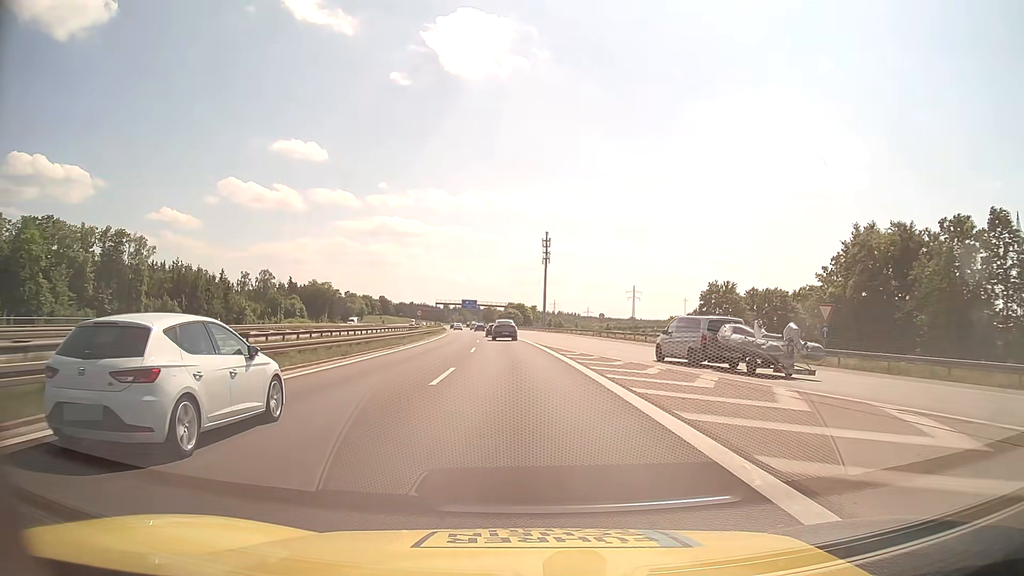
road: motorway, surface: asphalt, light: Day
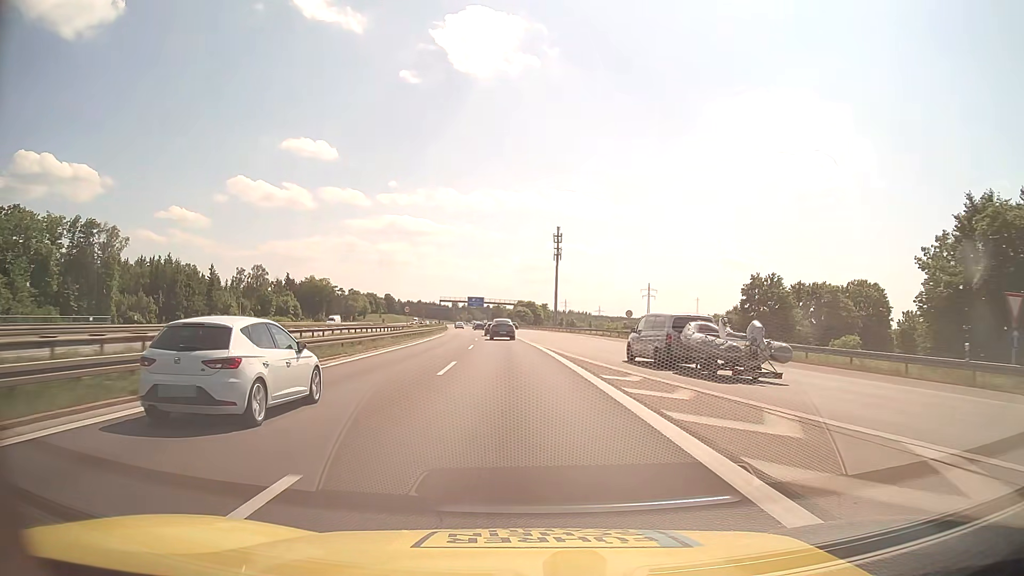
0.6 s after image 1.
(-0.1, +15.1) m; -1°
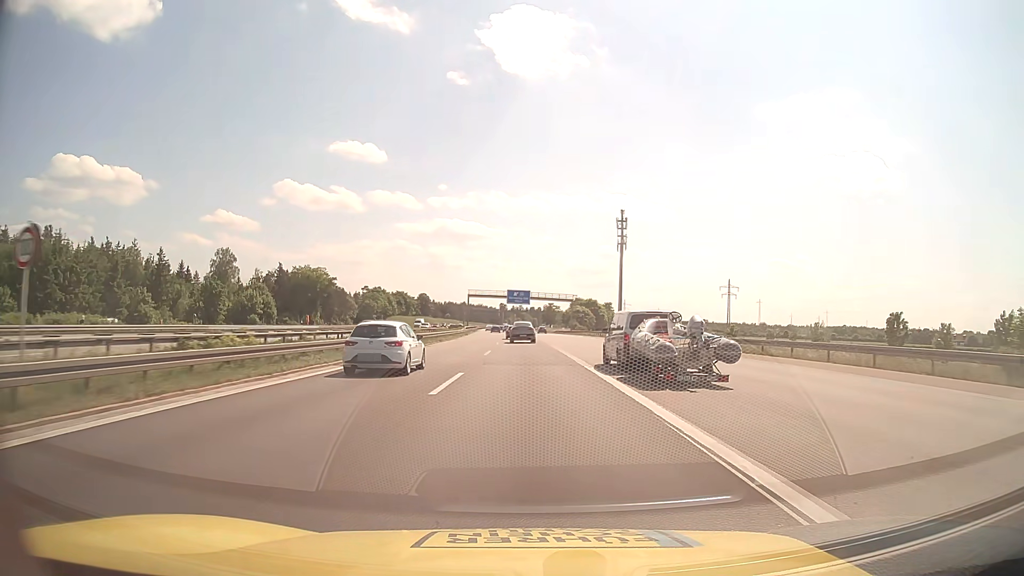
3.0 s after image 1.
(-2.3, +58.9) m; -4°
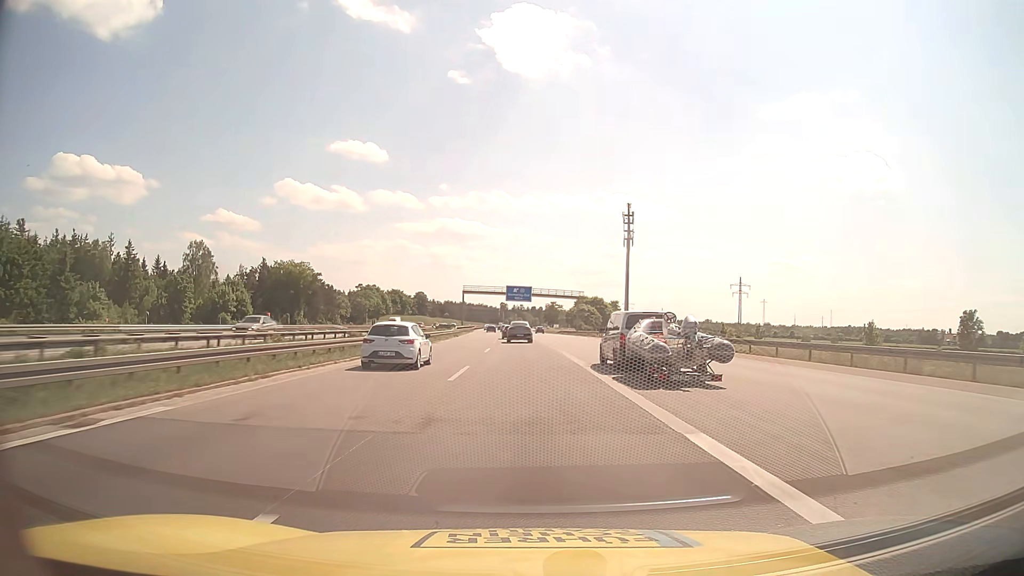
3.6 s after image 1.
(0.0, +14.6) m; 0°
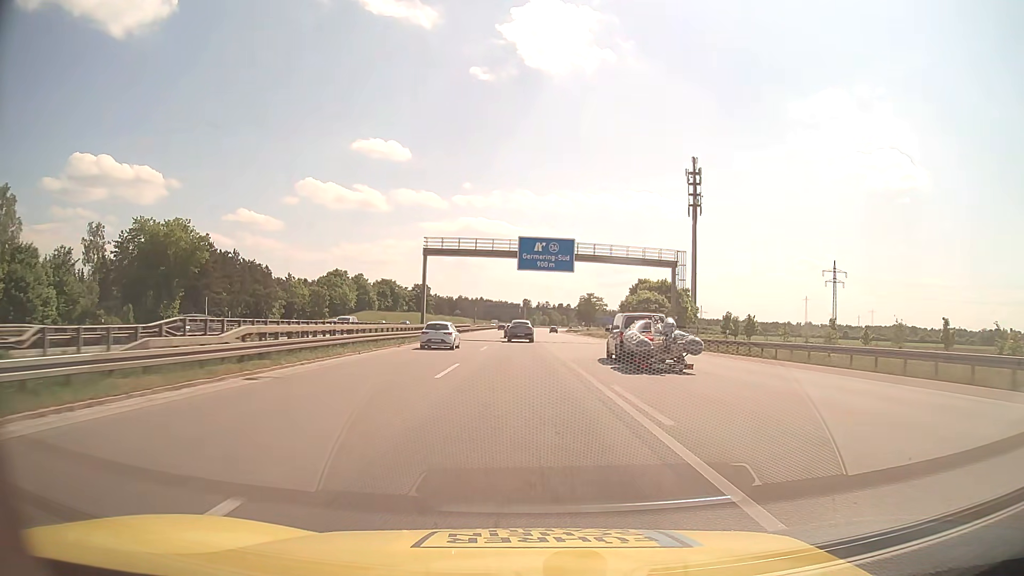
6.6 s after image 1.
(-1.0, +72.0) m; -2°
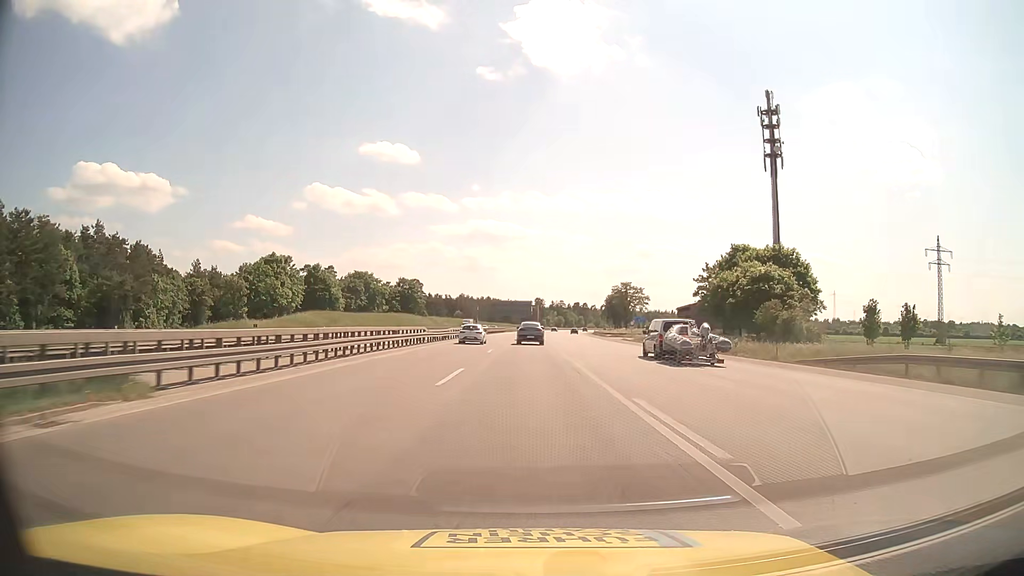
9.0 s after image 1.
(-0.7, +56.1) m; -1°
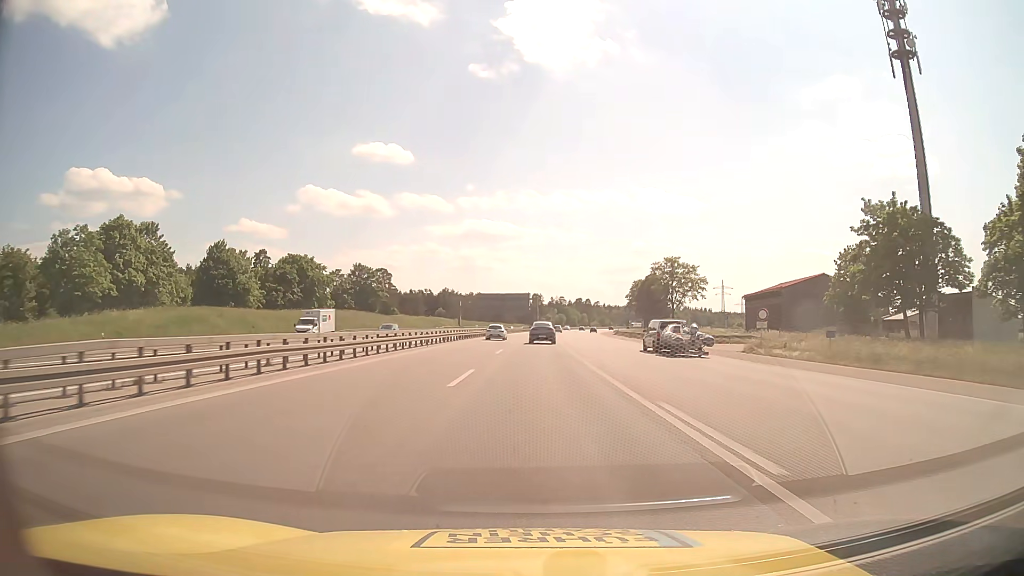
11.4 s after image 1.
(0.0, +54.9) m; 0°
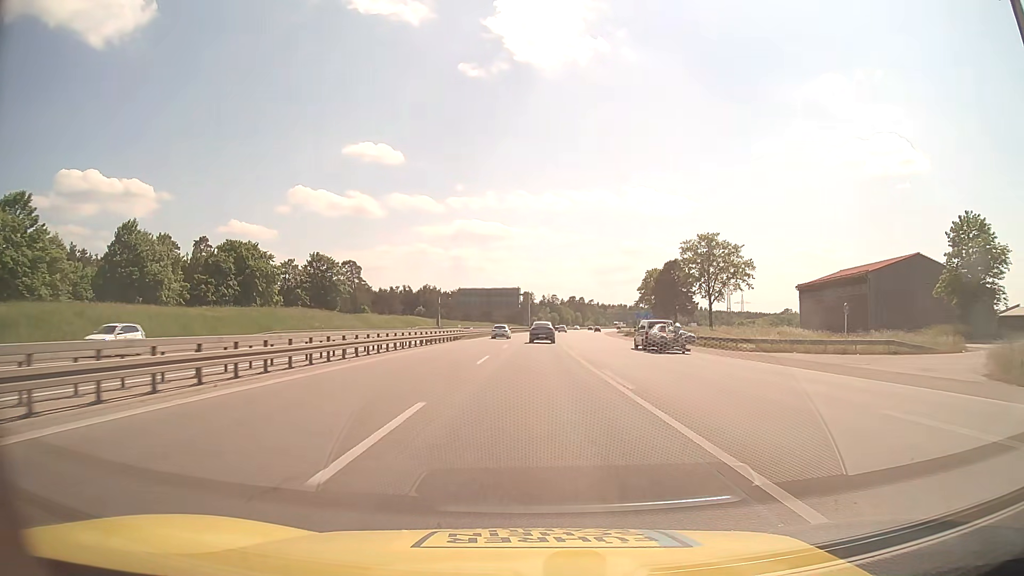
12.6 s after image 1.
(+0.2, +27.5) m; +1°
(0, +10) (0, +20) (0, +30) (0, +40) (+1, +50) (+1, +60) (+1, +70) (+2, +80) (+2, +90) (+3, +100) m
